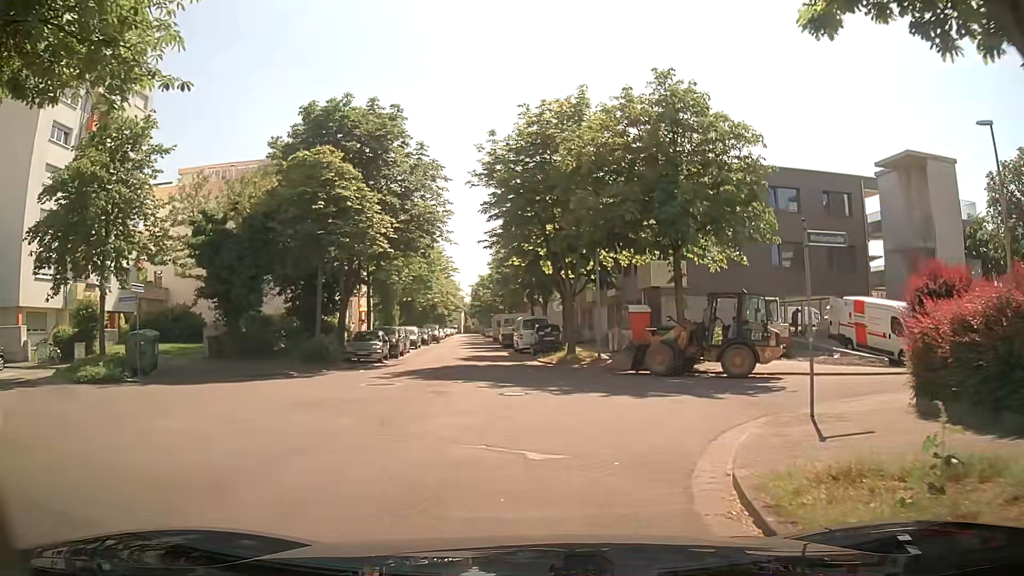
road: residential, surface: asphalt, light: Day
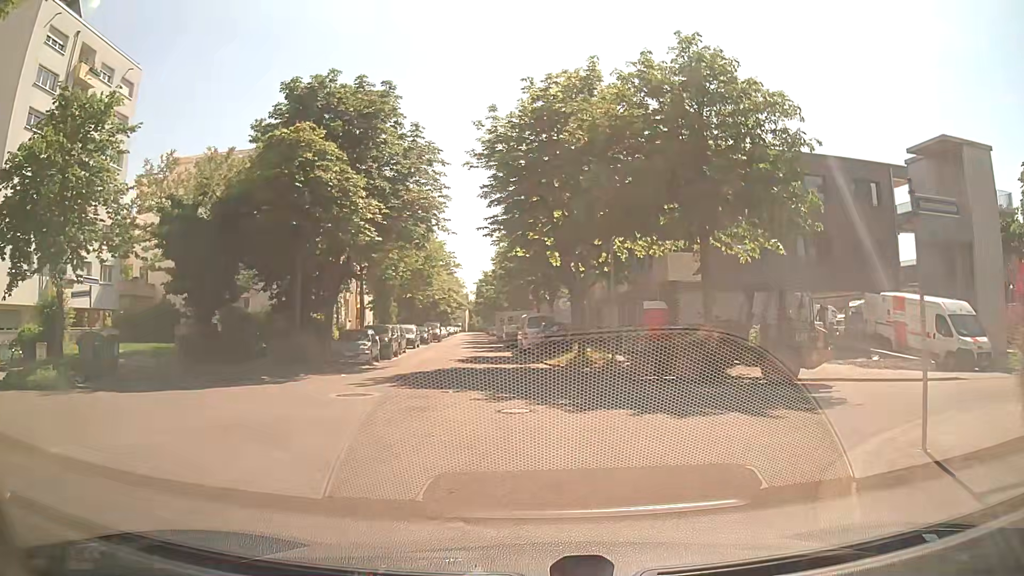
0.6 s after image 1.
(0.0, +3.0) m; -2°
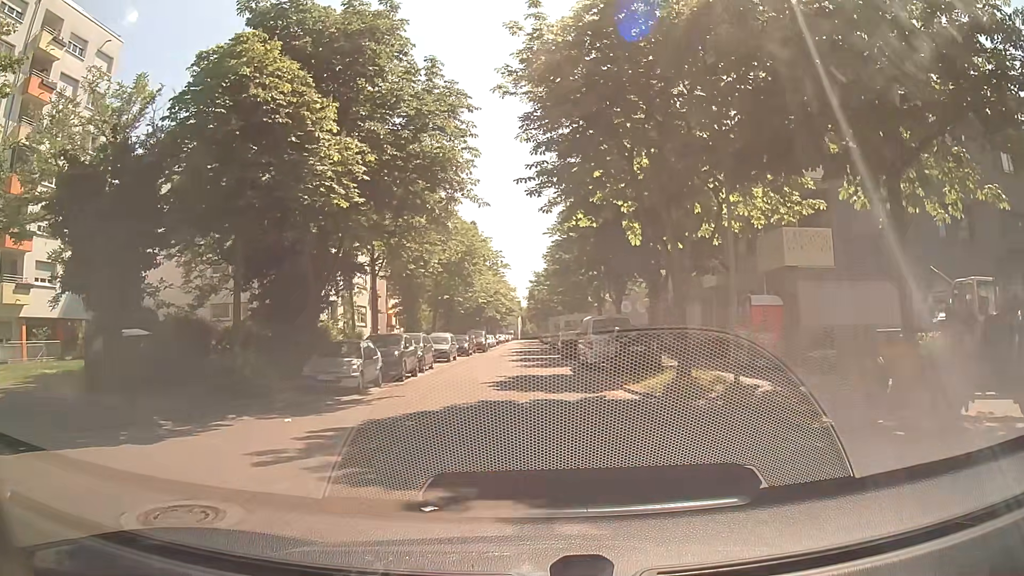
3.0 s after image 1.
(-0.1, +9.0) m; -4°
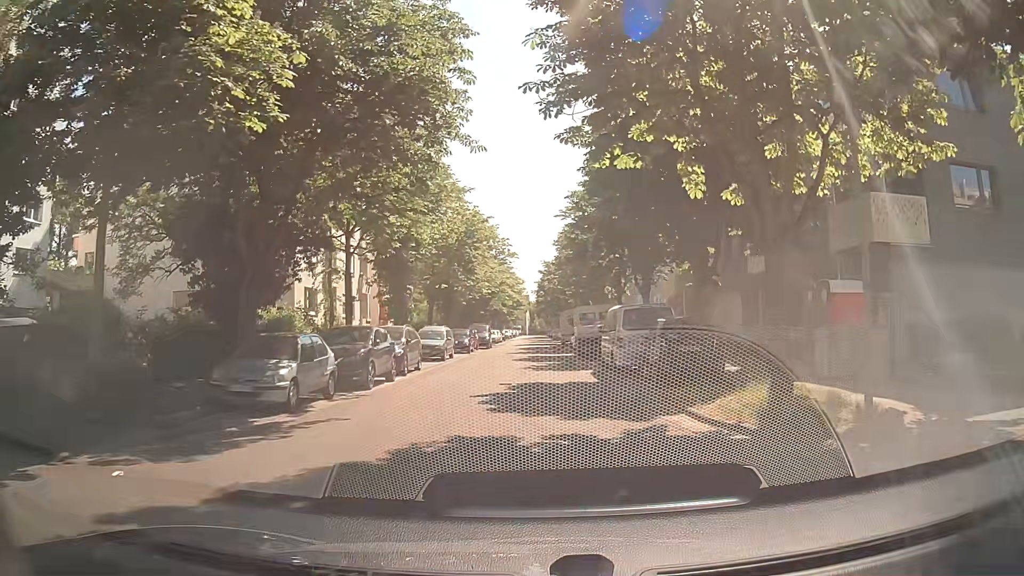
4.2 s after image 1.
(+0.1, +6.0) m; +1°
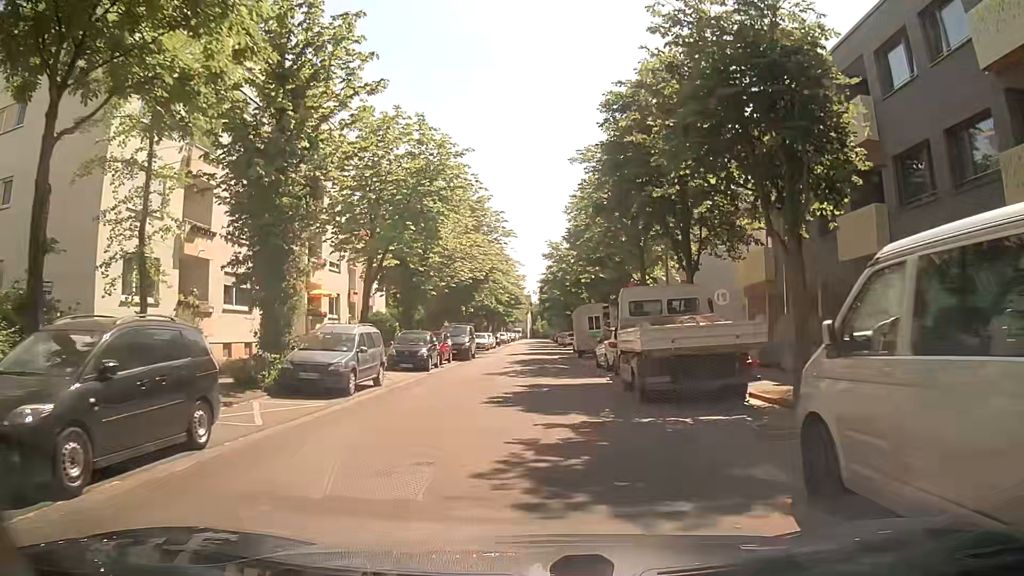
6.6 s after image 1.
(0.0, +17.1) m; 0°
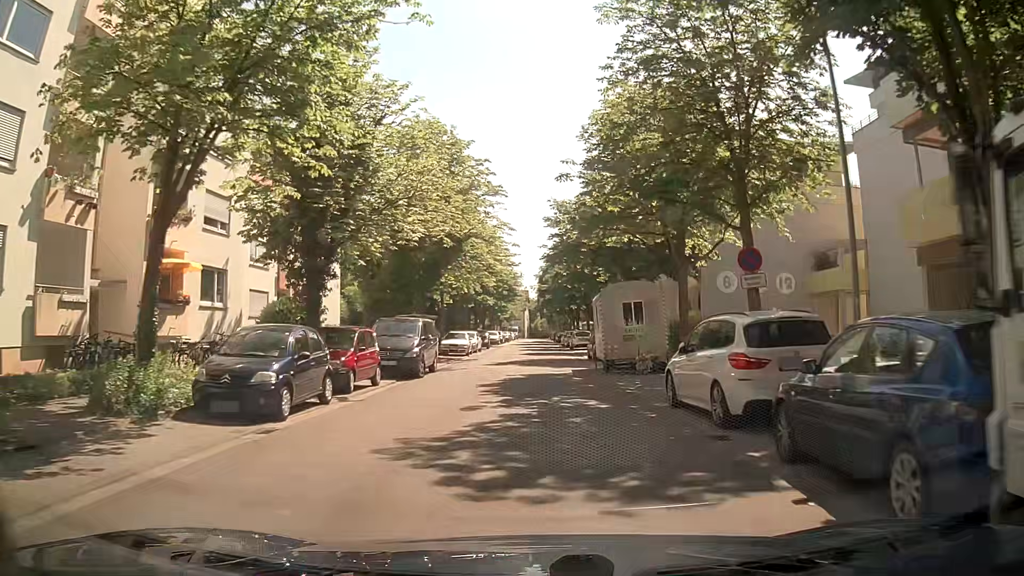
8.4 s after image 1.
(-0.1, +15.2) m; 0°
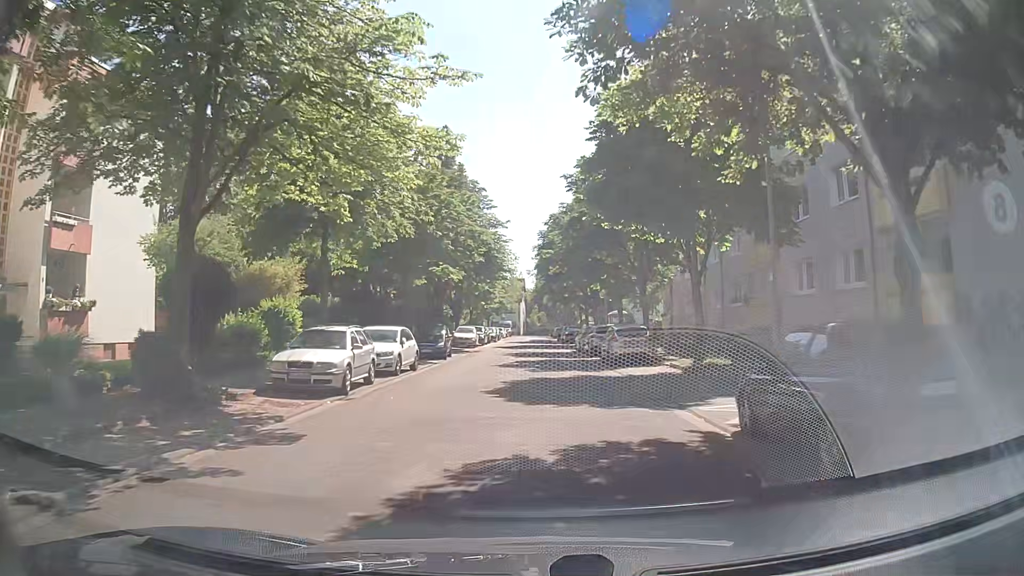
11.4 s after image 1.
(+0.1, +26.2) m; 0°
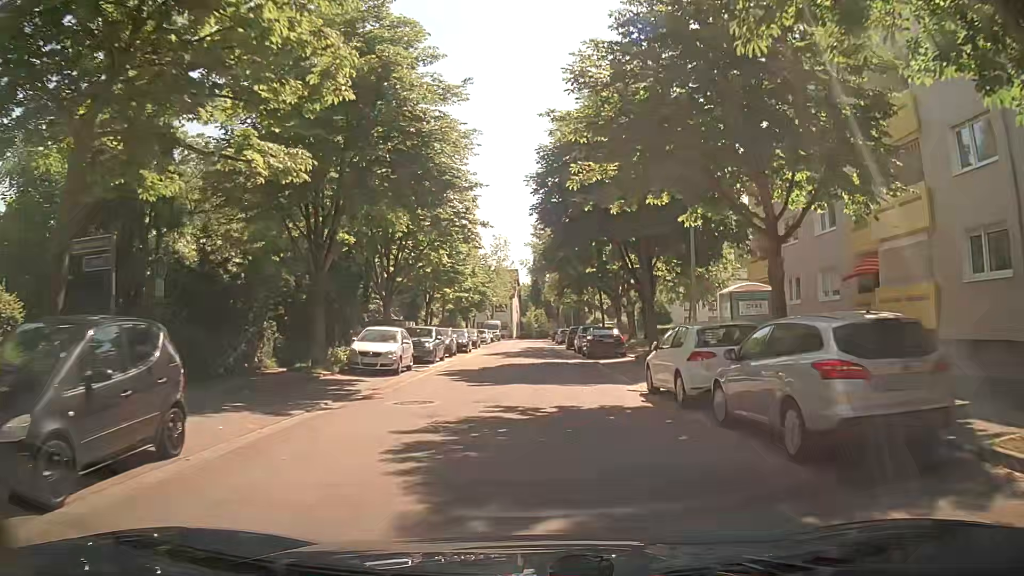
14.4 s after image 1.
(+0.2, +26.1) m; +1°
